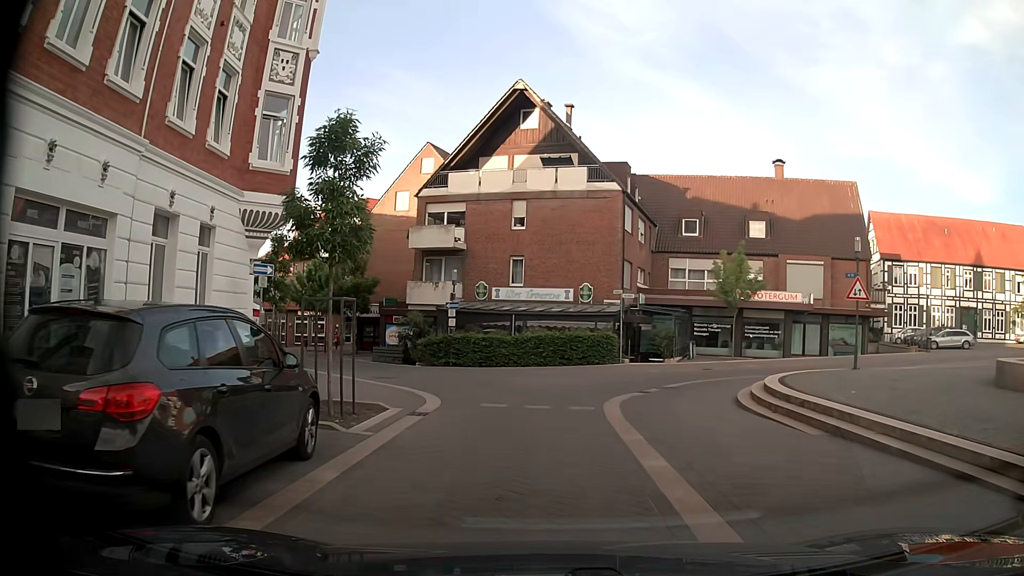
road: residential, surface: paving_stones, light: Day
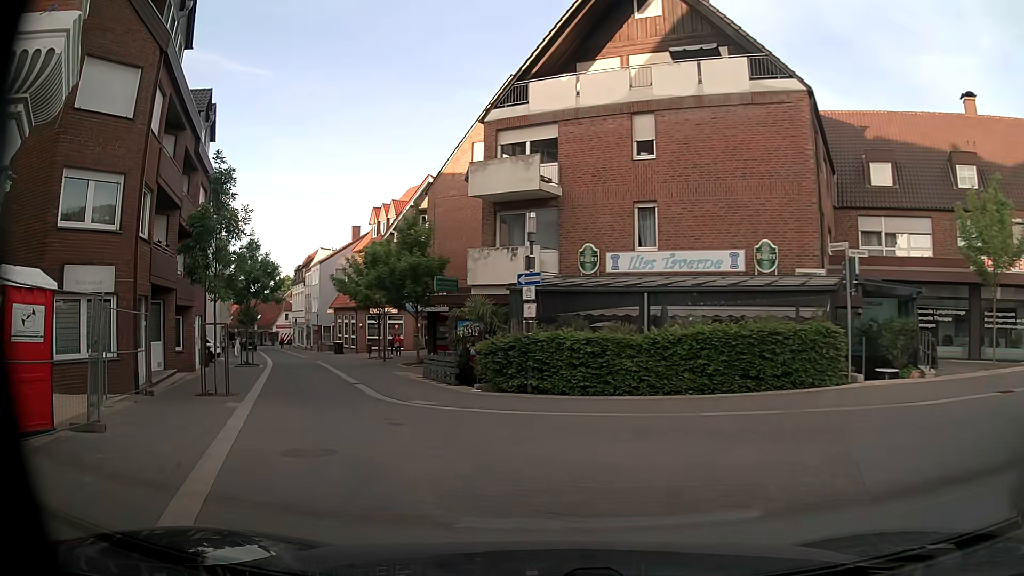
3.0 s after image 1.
(-0.8, +13.7) m; -10°
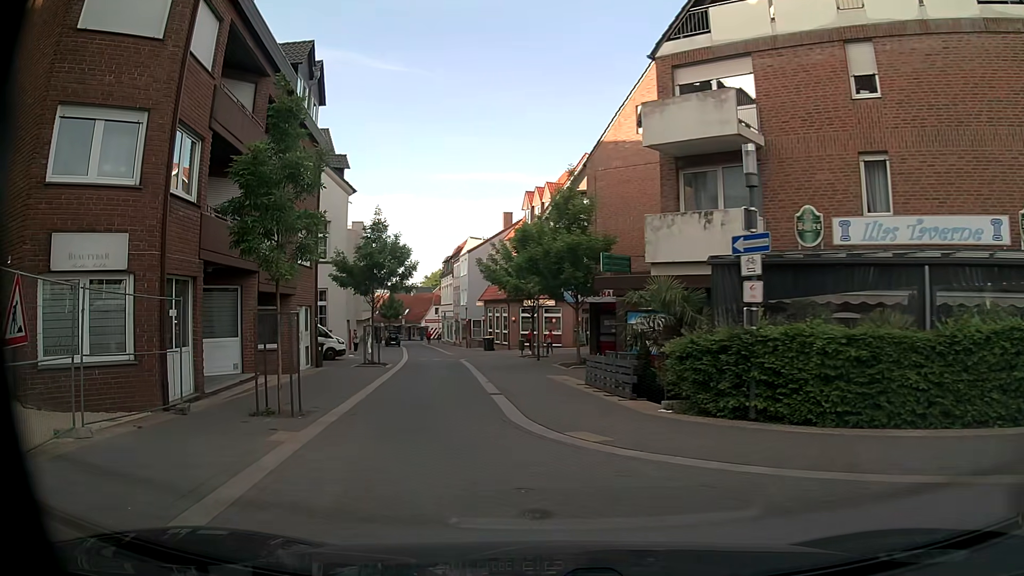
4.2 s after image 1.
(-0.8, +5.5) m; -14°
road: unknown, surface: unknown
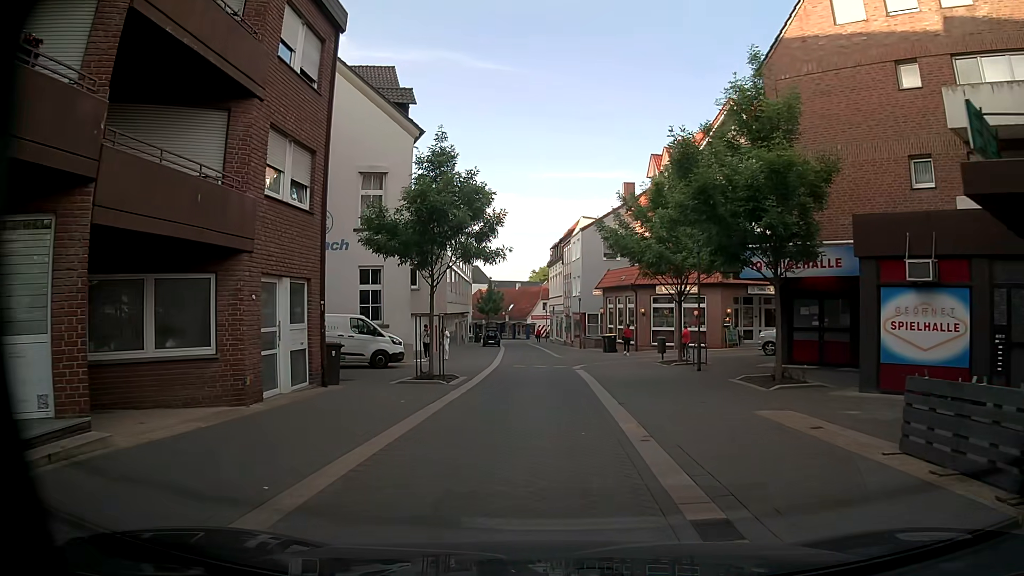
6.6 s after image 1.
(-1.5, +11.9) m; -10°
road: residential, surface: paving_stones
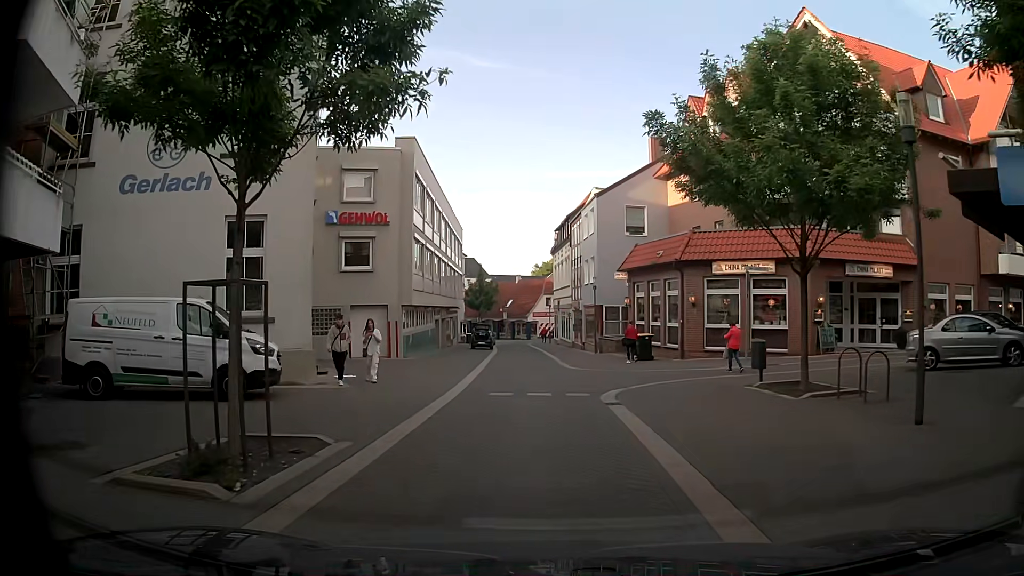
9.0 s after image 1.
(-0.2, +12.4) m; -1°
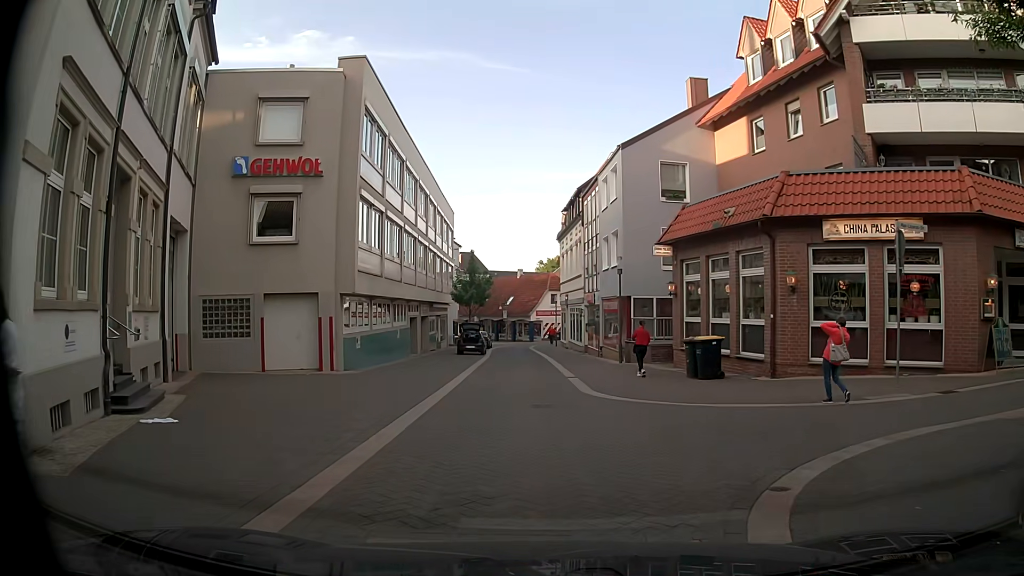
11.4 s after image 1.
(-0.2, +10.2) m; -3°
